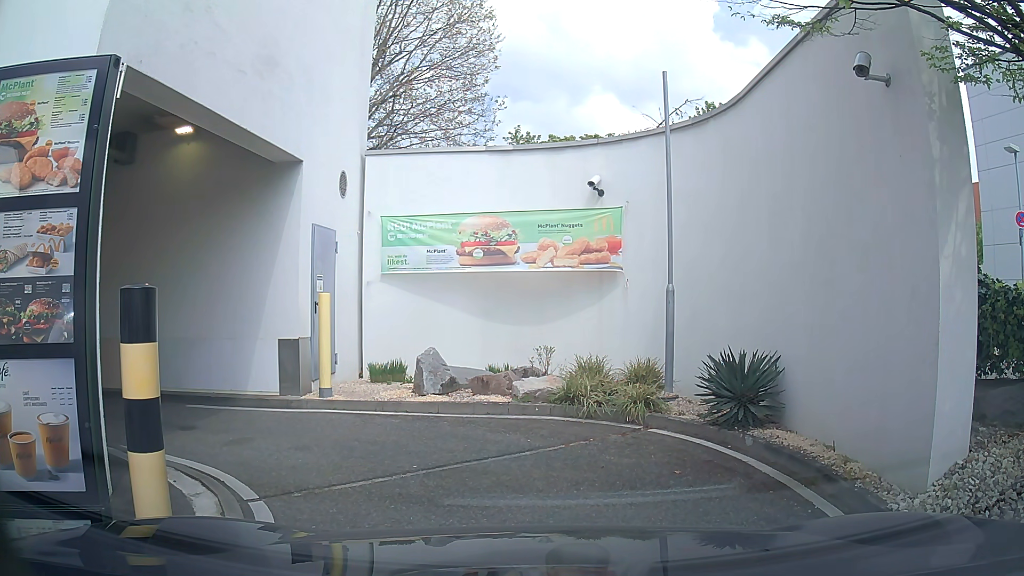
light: Day
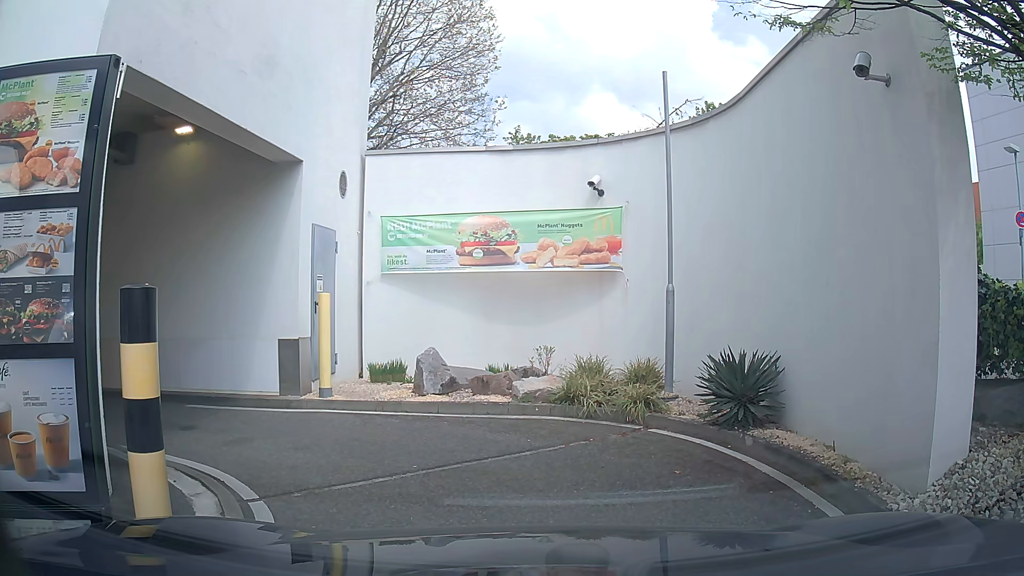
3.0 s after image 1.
(0.0, 0.0) m; 0°
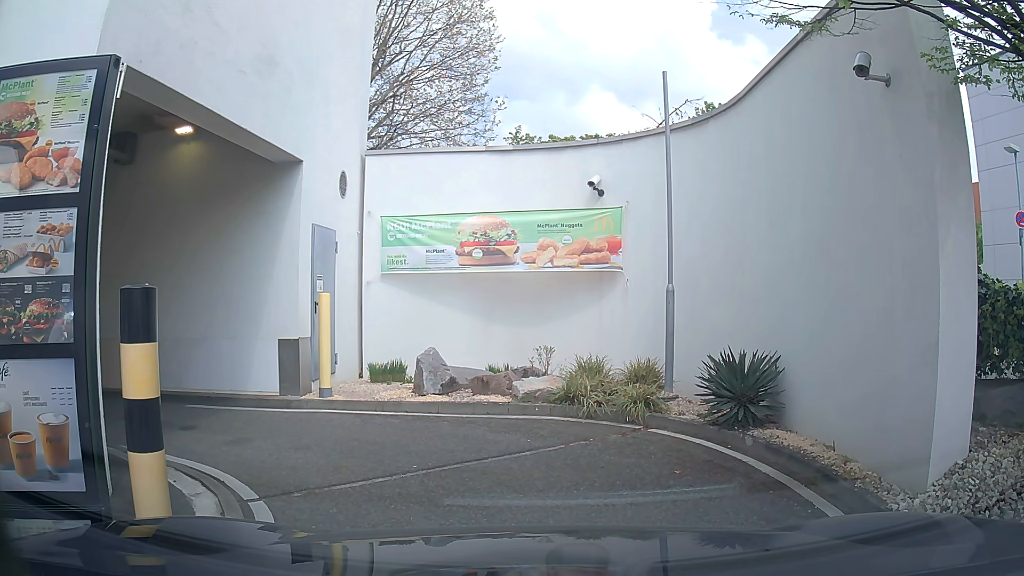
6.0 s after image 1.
(0.0, 0.0) m; 0°
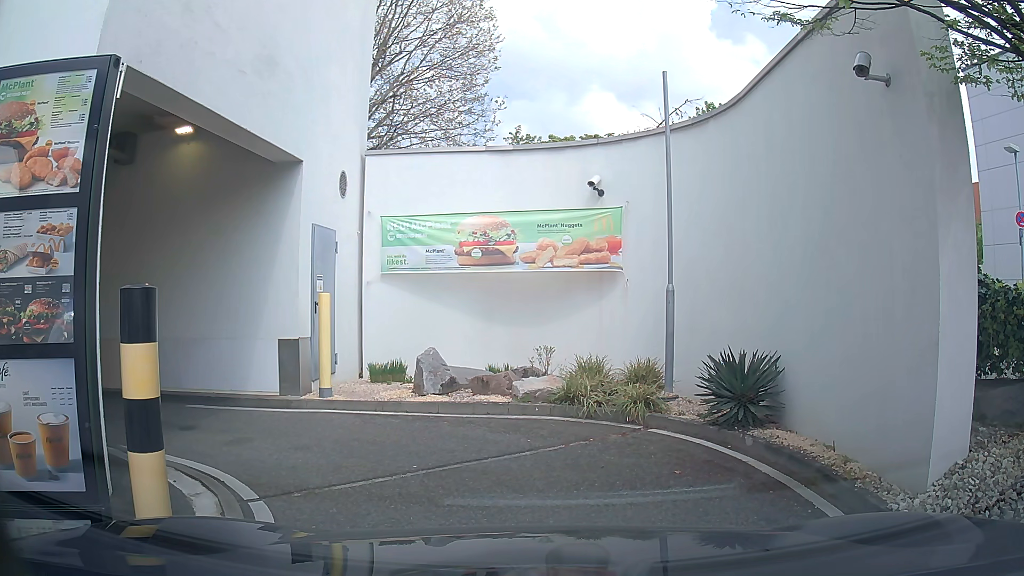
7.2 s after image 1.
(0.0, 0.0) m; 0°
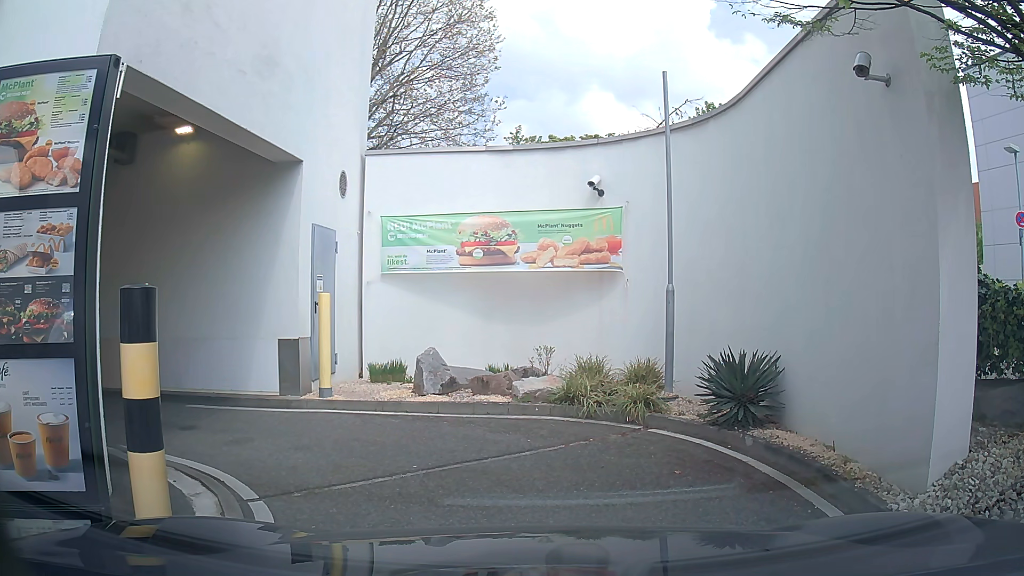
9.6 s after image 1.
(0.0, 0.0) m; 0°
